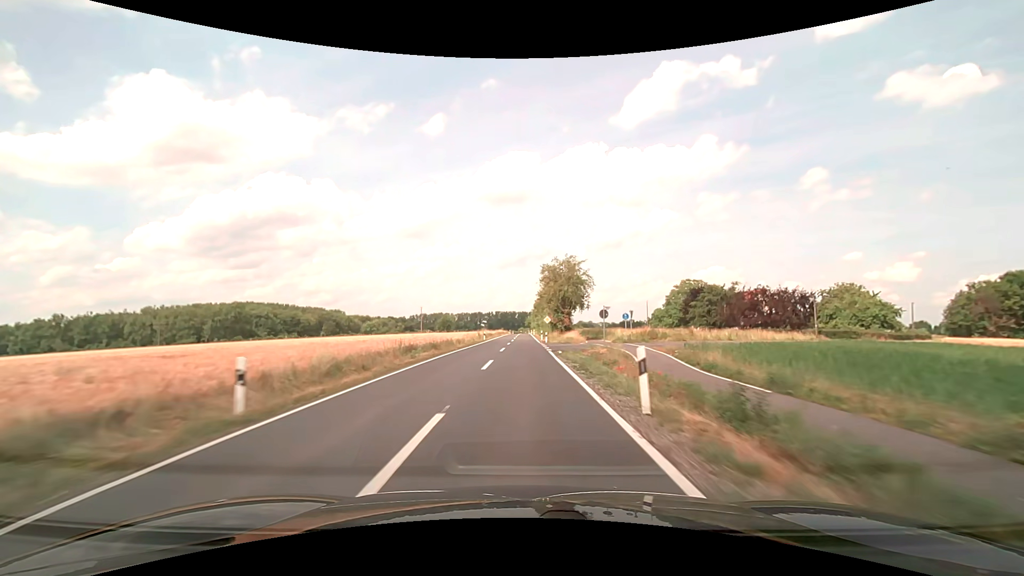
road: secondary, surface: asphalt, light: Day
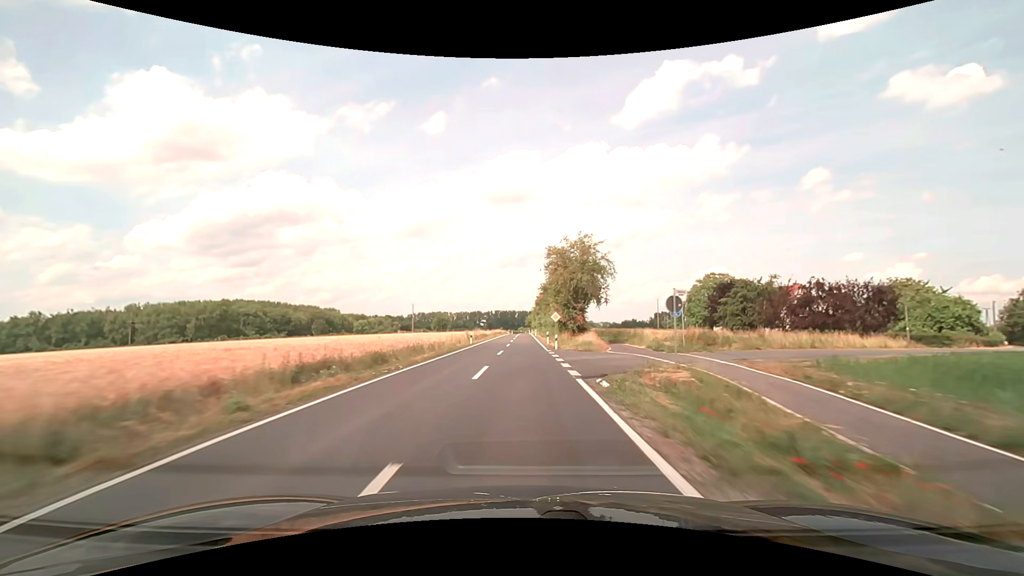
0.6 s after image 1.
(0.0, +14.8) m; 0°
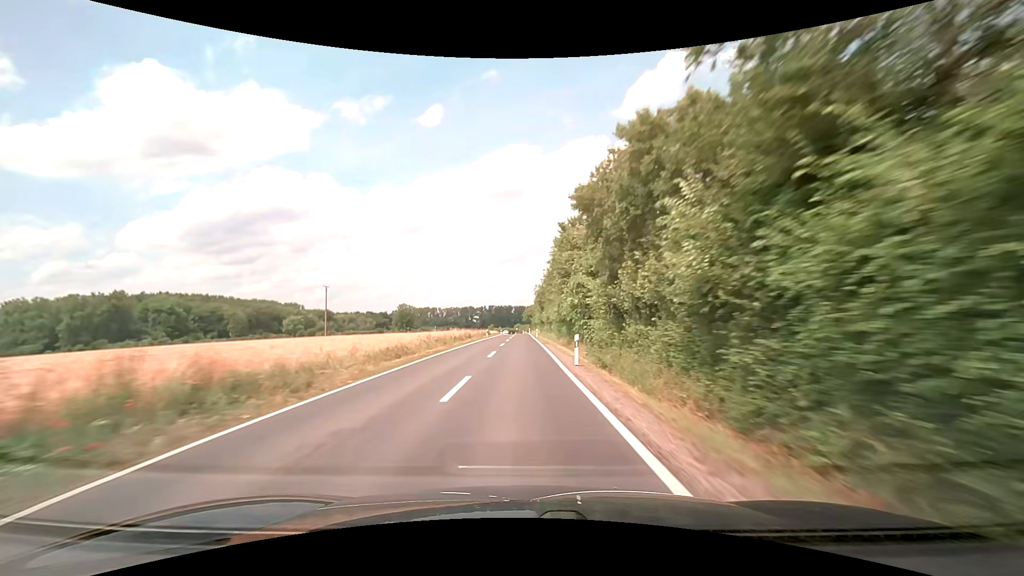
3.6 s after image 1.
(+0.2, +76.2) m; 0°
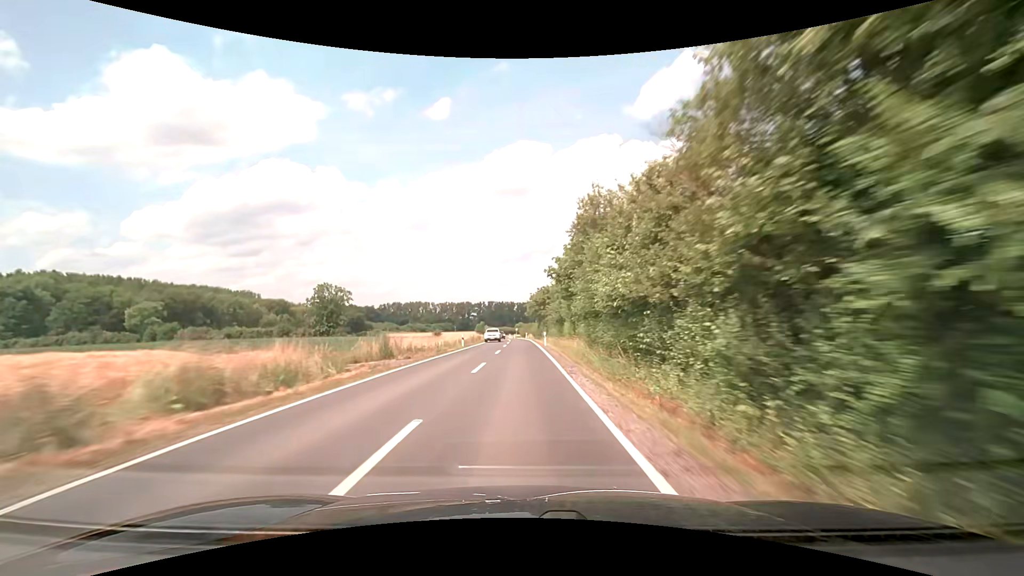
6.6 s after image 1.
(+0.1, +77.7) m; -1°
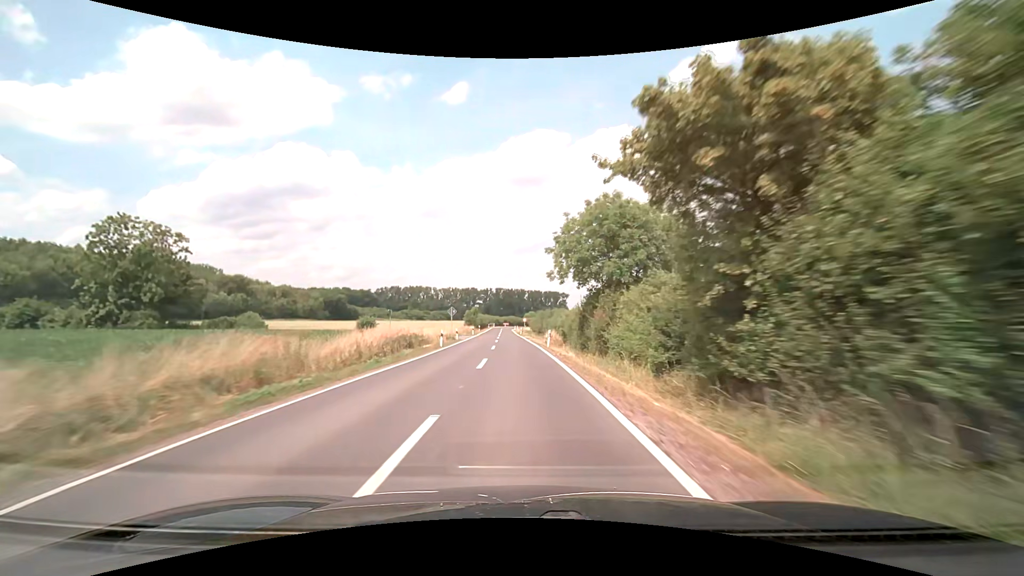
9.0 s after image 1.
(-0.2, +59.4) m; -1°
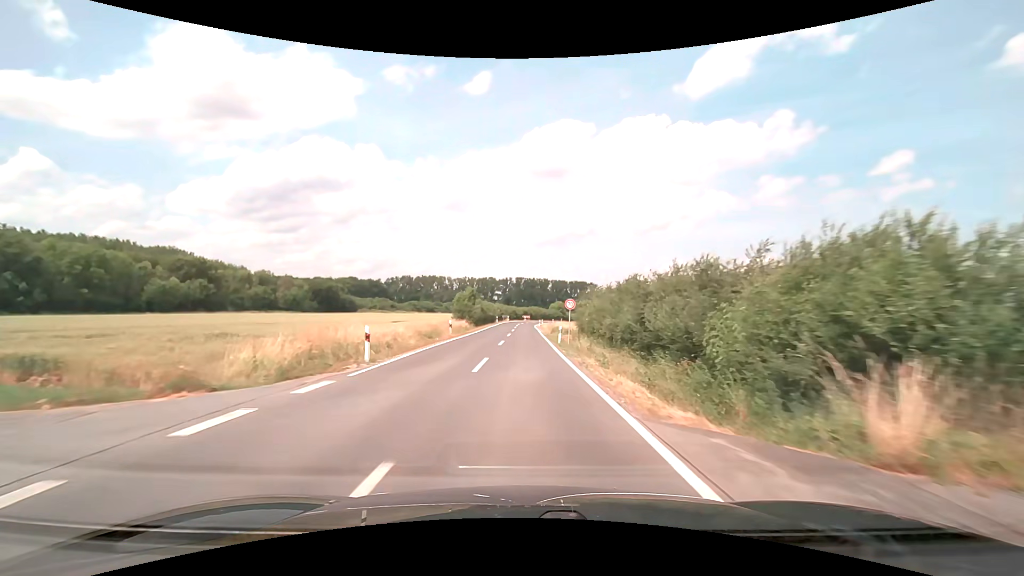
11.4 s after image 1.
(-1.3, +49.4) m; -3°
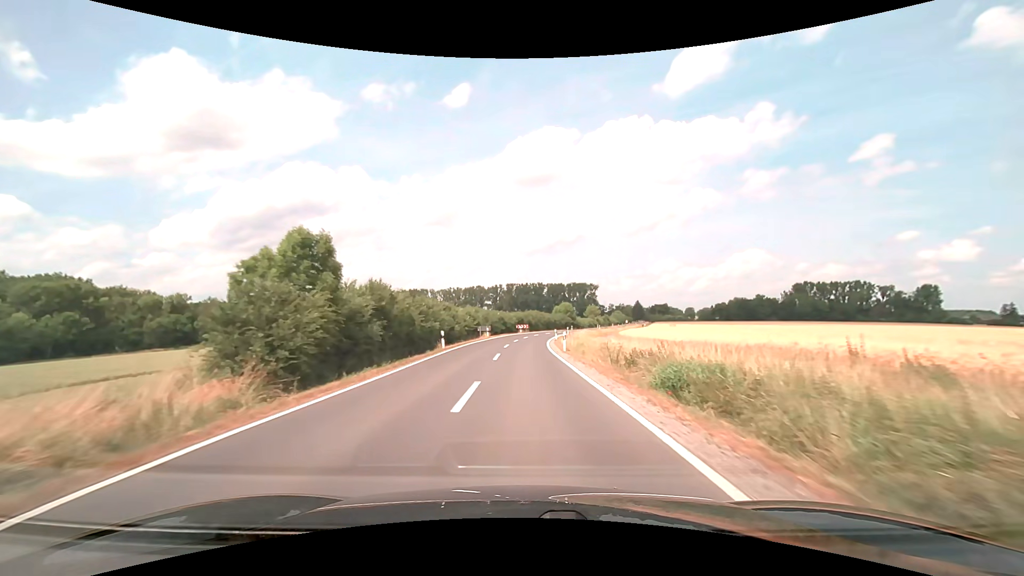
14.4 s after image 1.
(0.0, +52.7) m; +1°
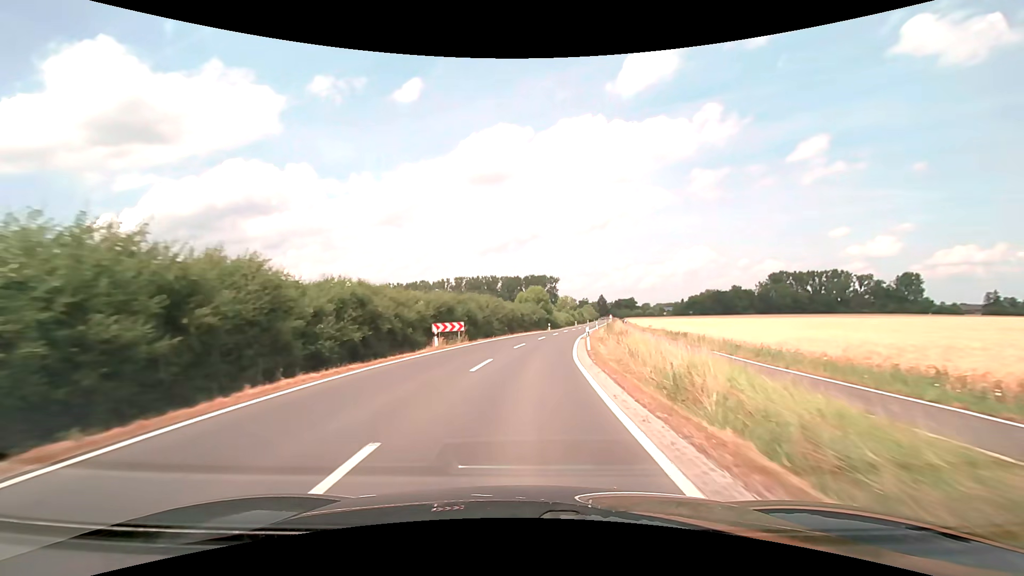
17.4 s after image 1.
(+1.1, +54.2) m; +5°
(0, +10) (+1, +20) (+2, +30) (+3, +40) (+4, +50) (+6, +60) (+8, +69) (+10, +79) (+11, +89) (+13, +99) m
